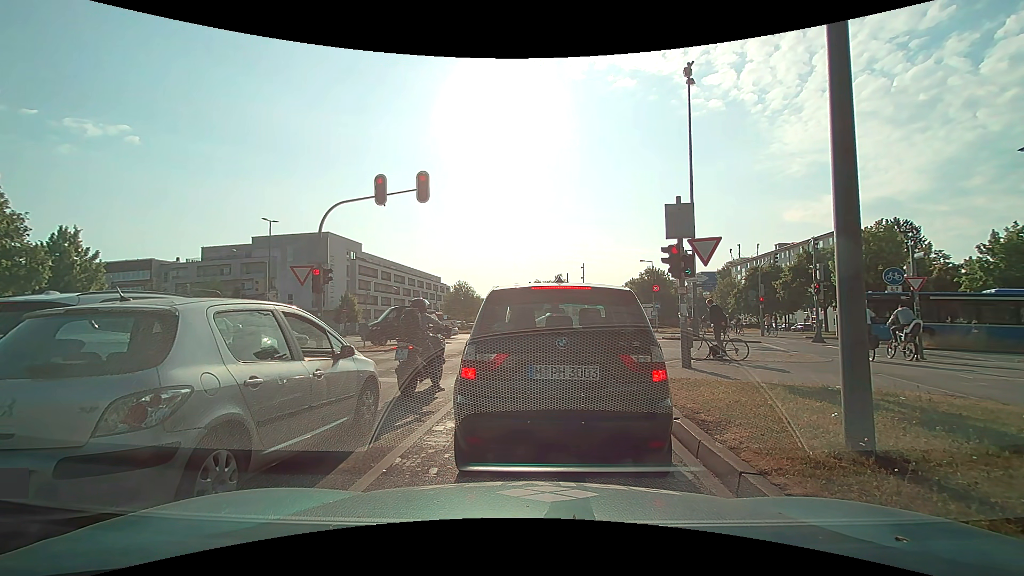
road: secondary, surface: asphalt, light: Day
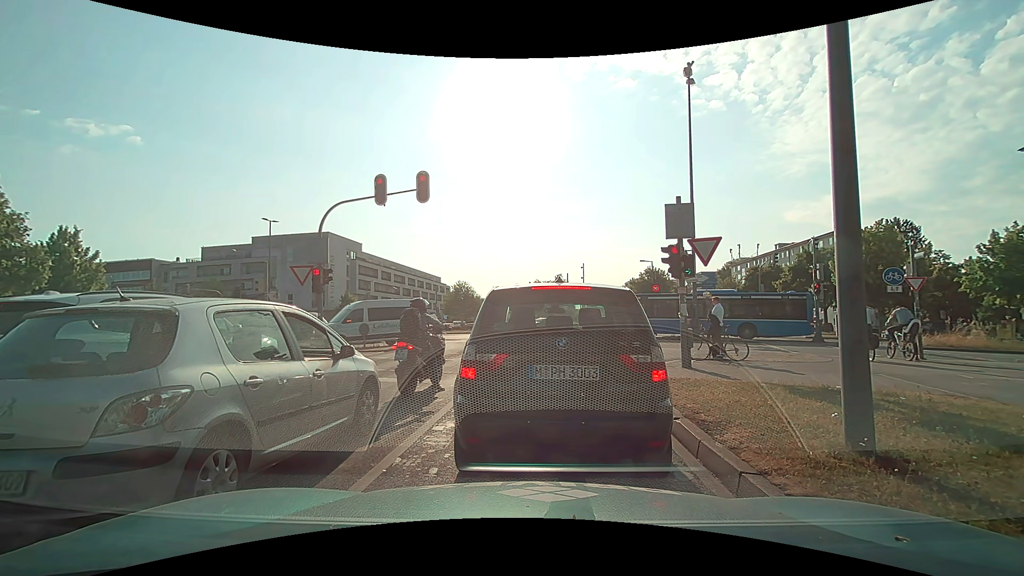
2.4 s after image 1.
(0.0, 0.0) m; 0°
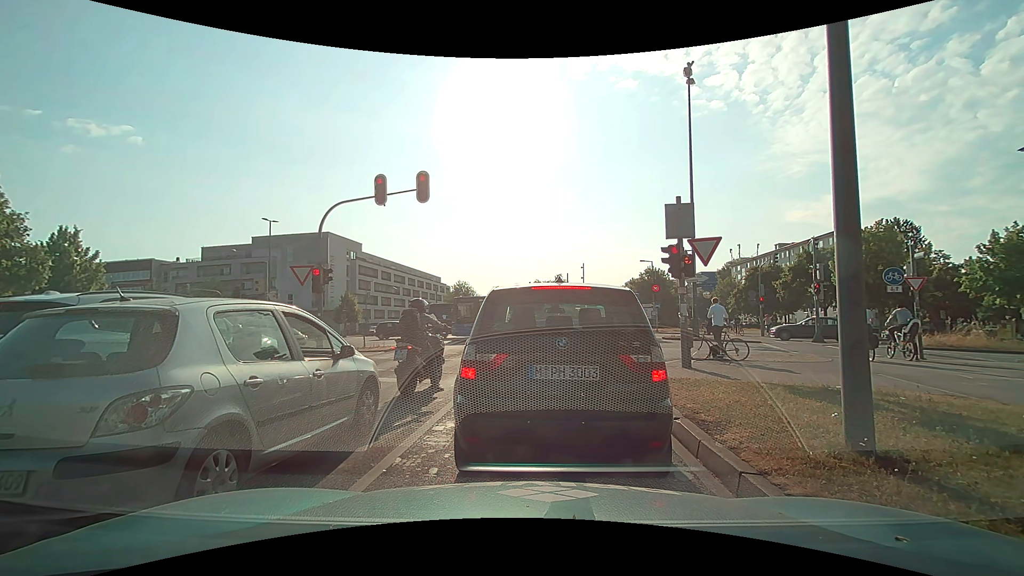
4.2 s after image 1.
(0.0, 0.0) m; 0°
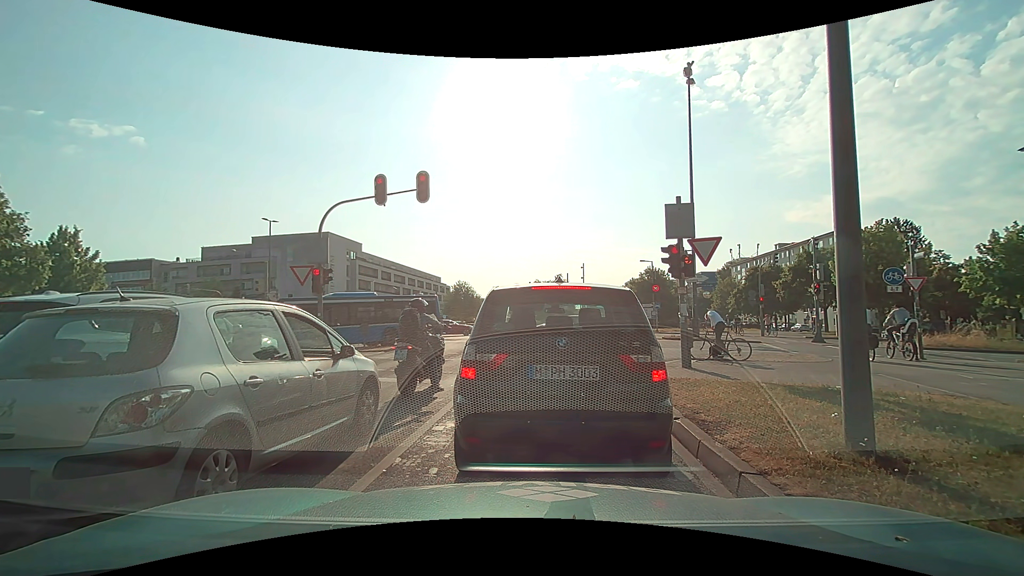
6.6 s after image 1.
(0.0, 0.0) m; 0°
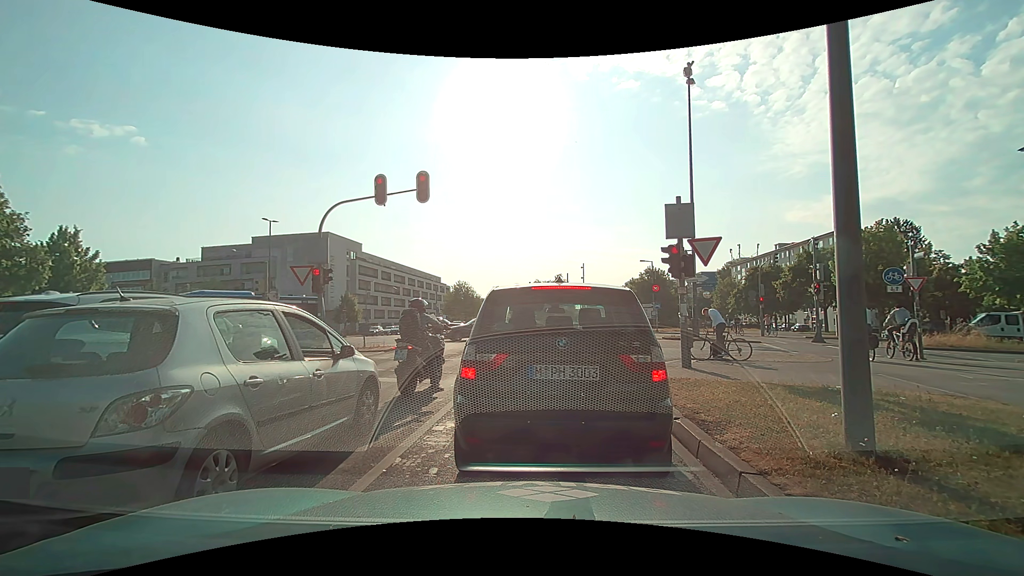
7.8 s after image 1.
(0.0, 0.0) m; 0°
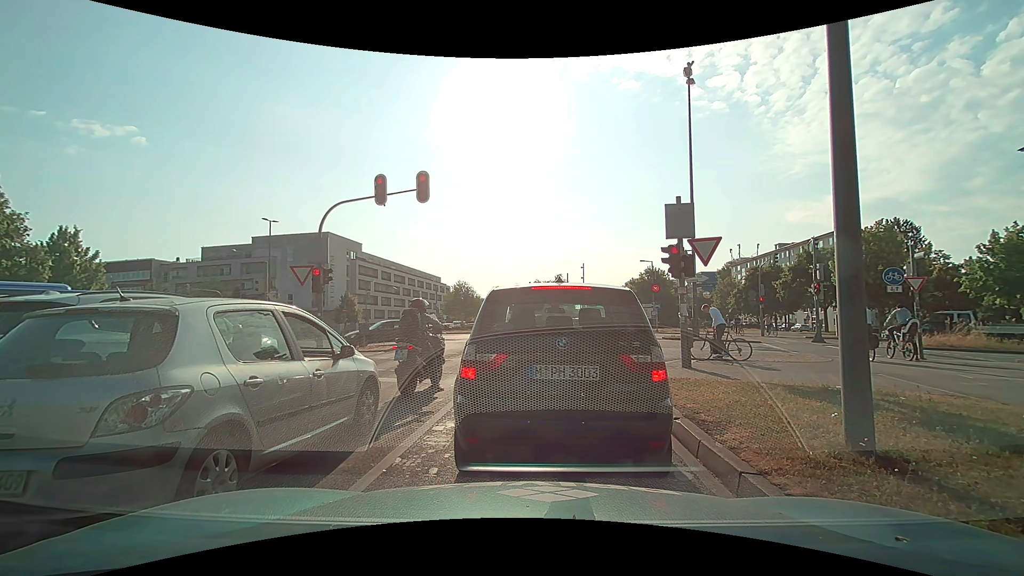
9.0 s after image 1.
(0.0, 0.0) m; 0°
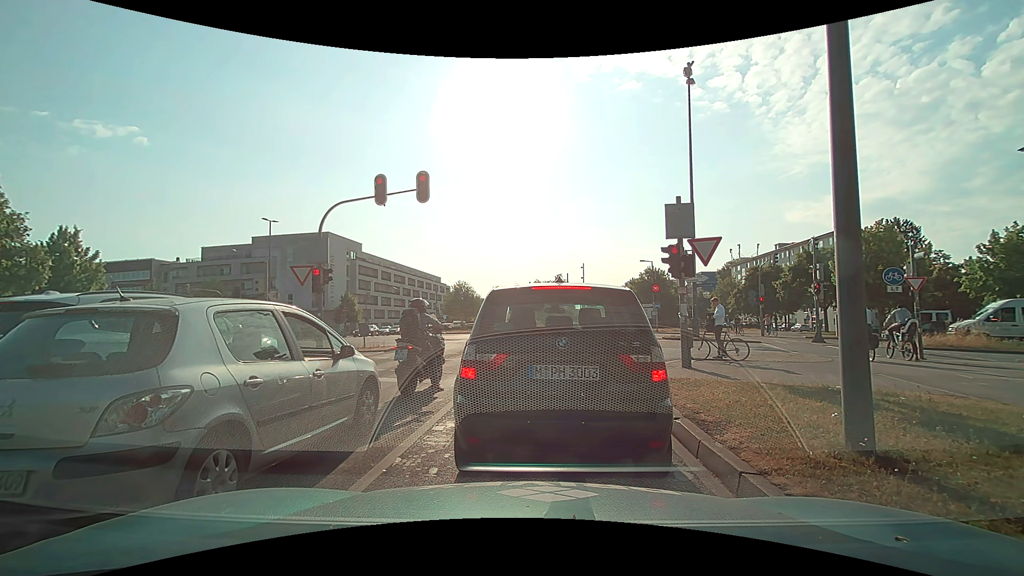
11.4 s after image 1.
(0.0, 0.0) m; 0°
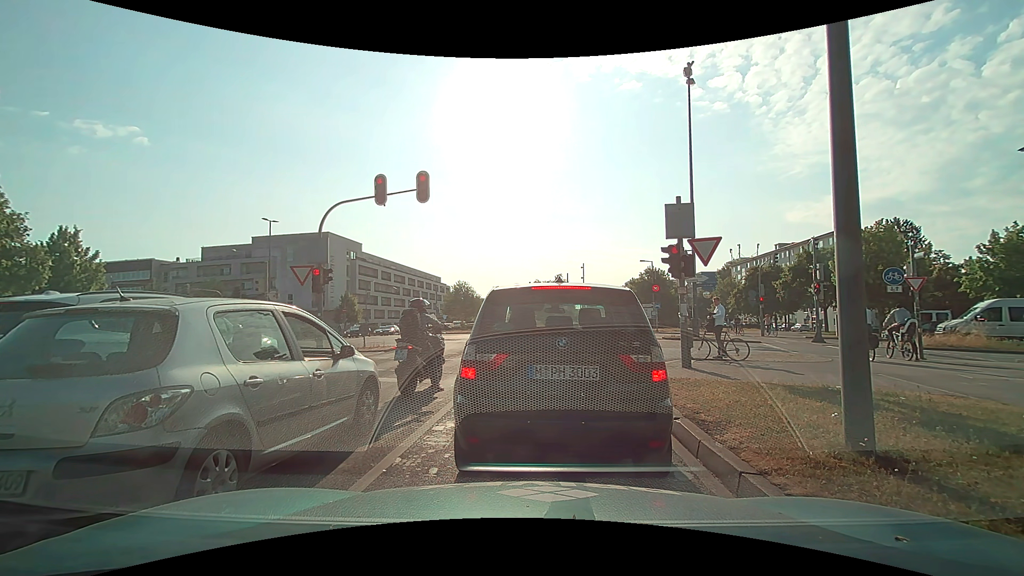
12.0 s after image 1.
(0.0, 0.0) m; 0°
(0, +10) (+1, +20) (+3, +30) (+6, +39) (+8, +49) (+9, +59) (+11, +69) (+11, +79) (+12, +89) (+12, +99) m
